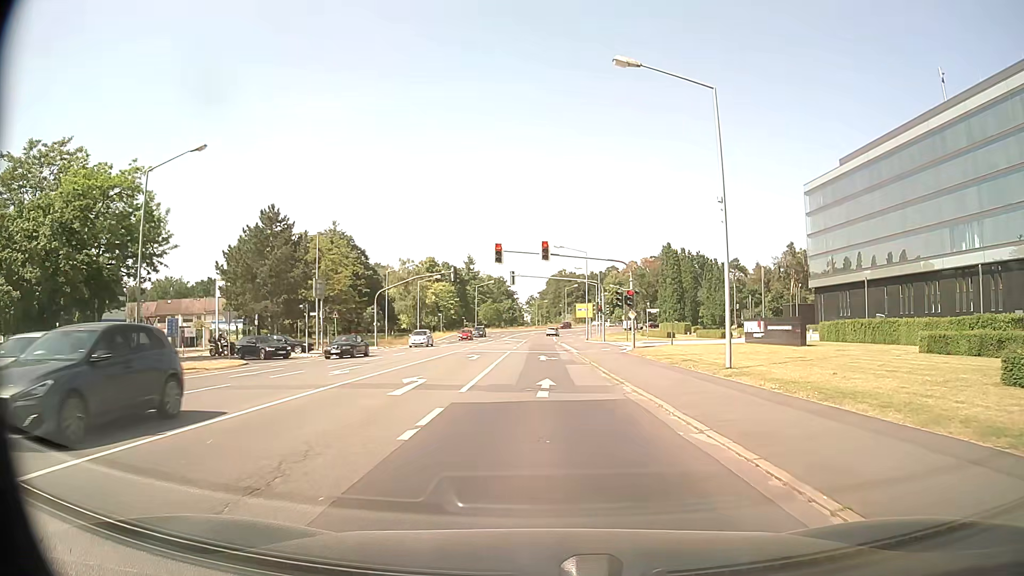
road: tertiary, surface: asphalt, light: Day
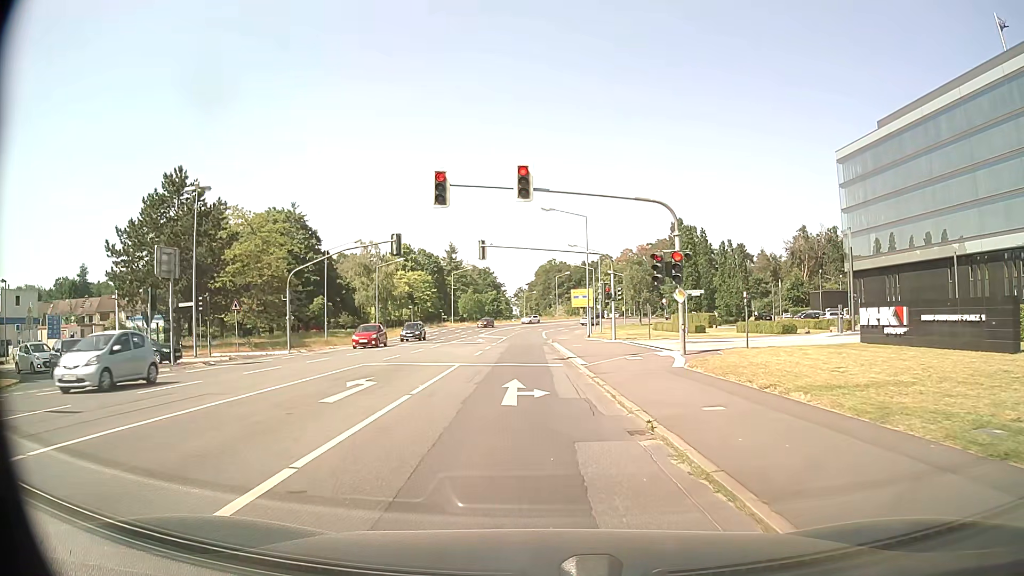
(+0.2, +18.0) m; +1°
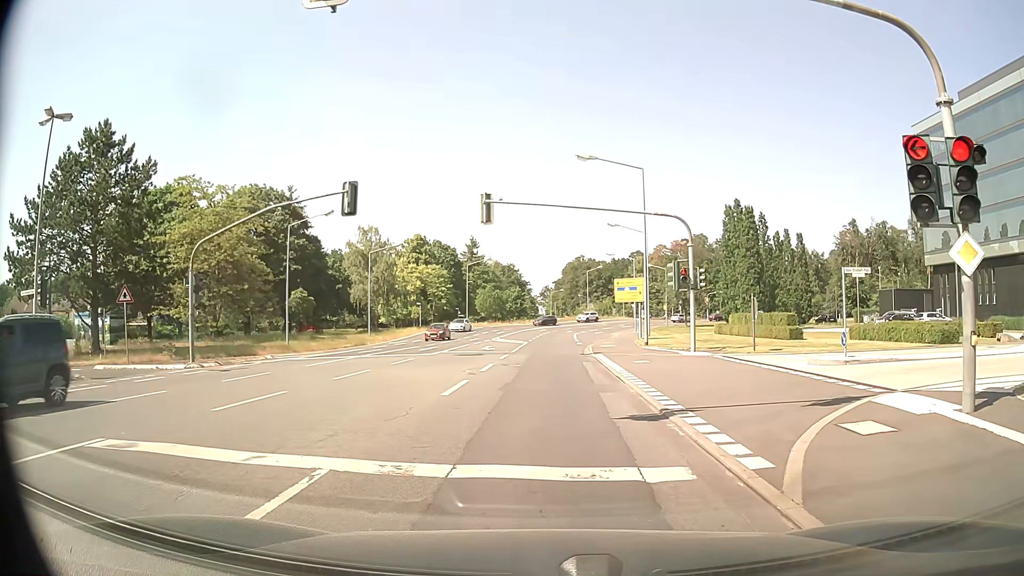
(-0.5, +14.7) m; -2°
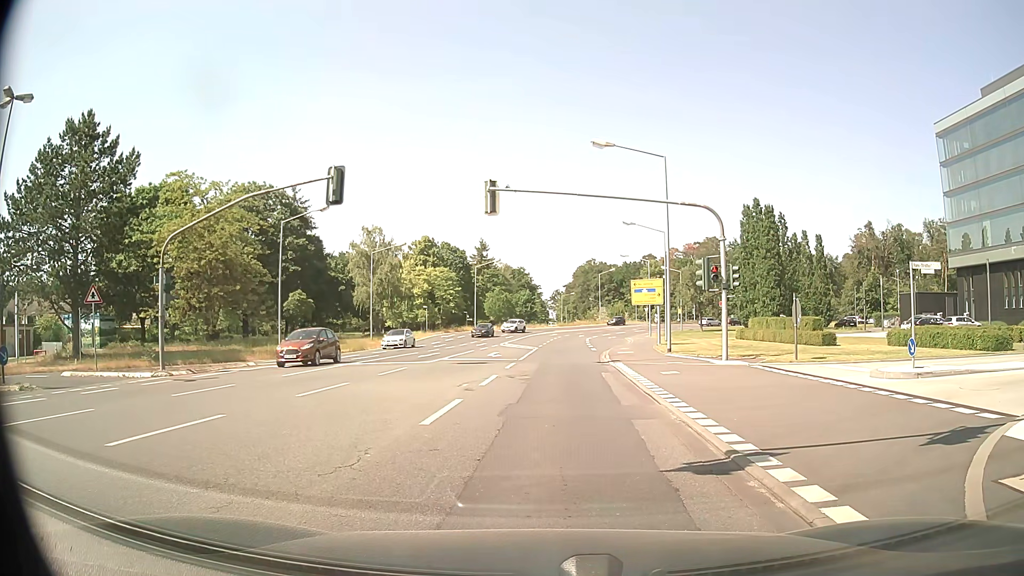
(-0.1, +2.9) m; -3°
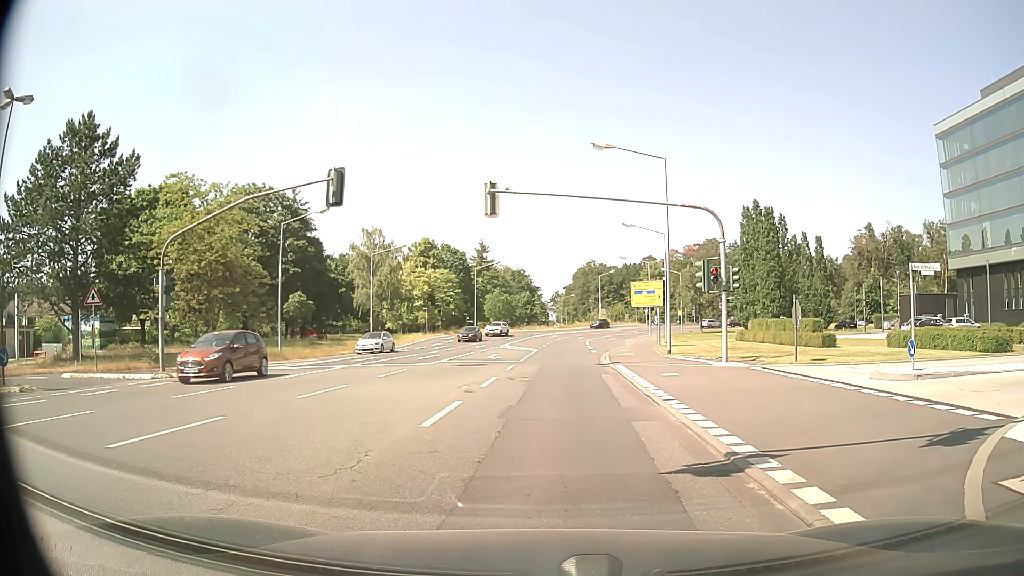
(0.0, 0.0) m; 0°
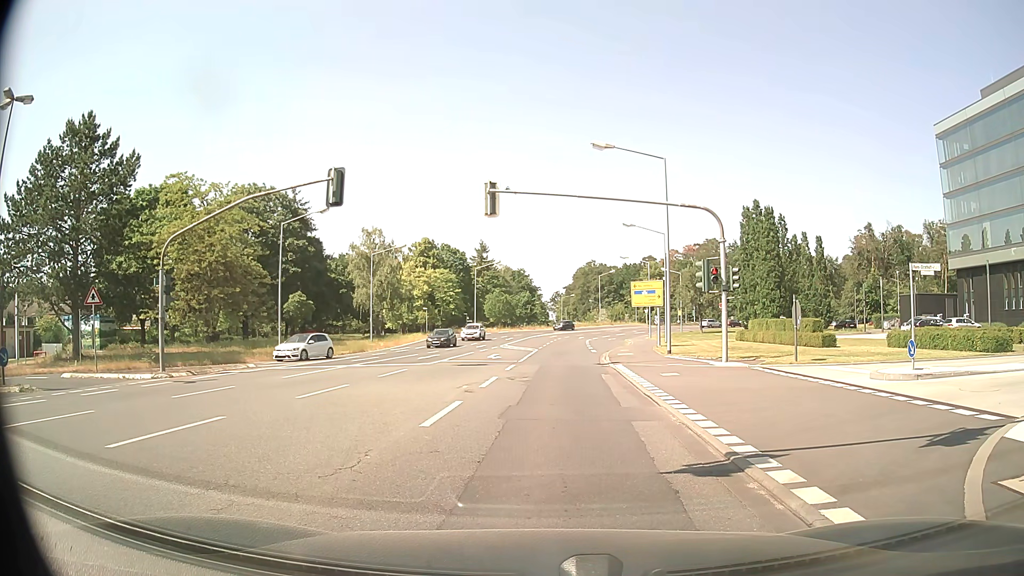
(0.0, 0.0) m; 0°
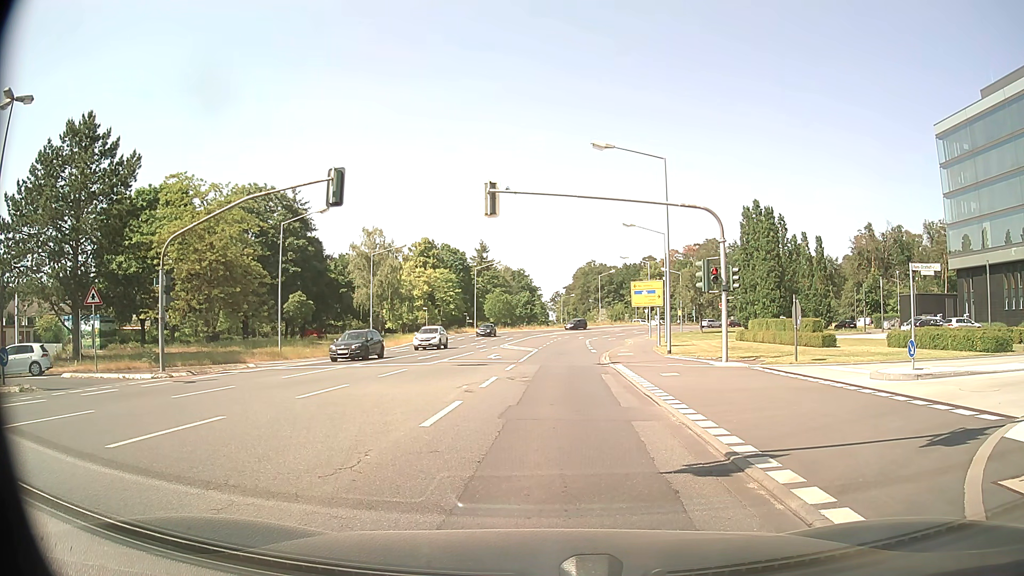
(0.0, 0.0) m; 0°
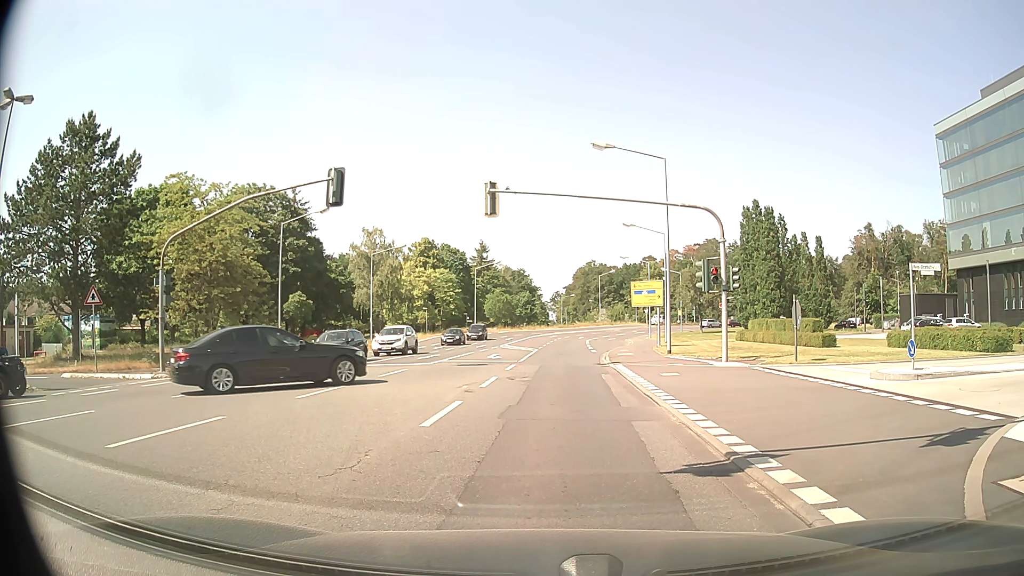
(0.0, 0.0) m; 0°
(0, +10) (+1, +20) (+1, +30) (+2, +40) (+4, +50) (+6, +60) (+7, +70) (+8, +79) (+11, +89) (+16, +98) m
